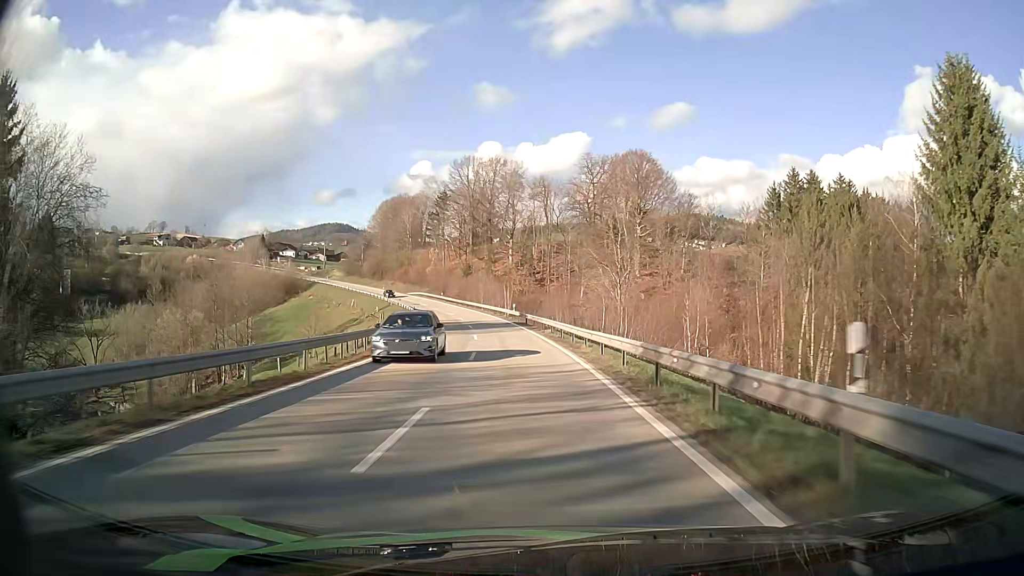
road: secondary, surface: asphalt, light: Day
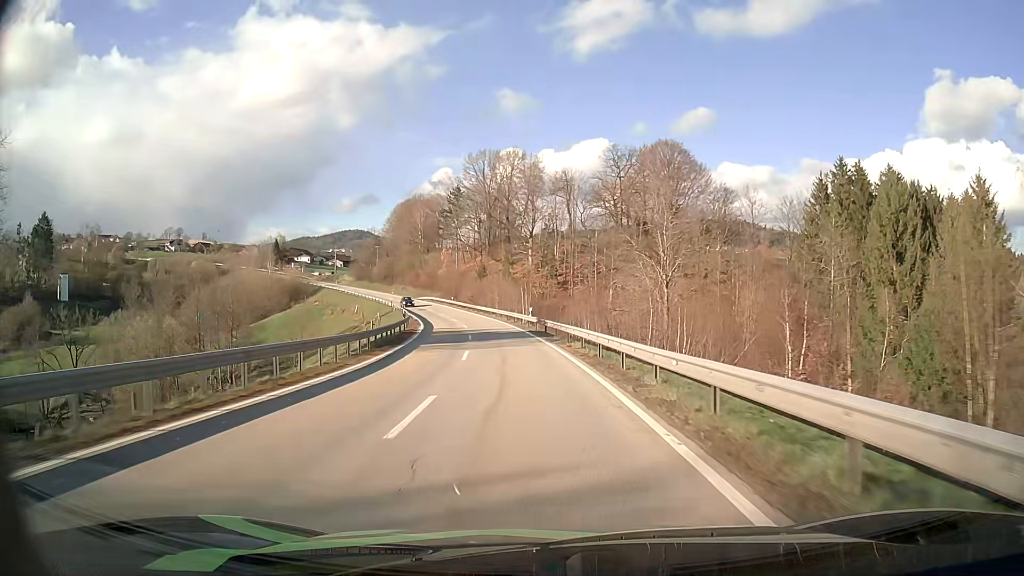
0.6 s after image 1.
(-0.2, +12.2) m; -2°
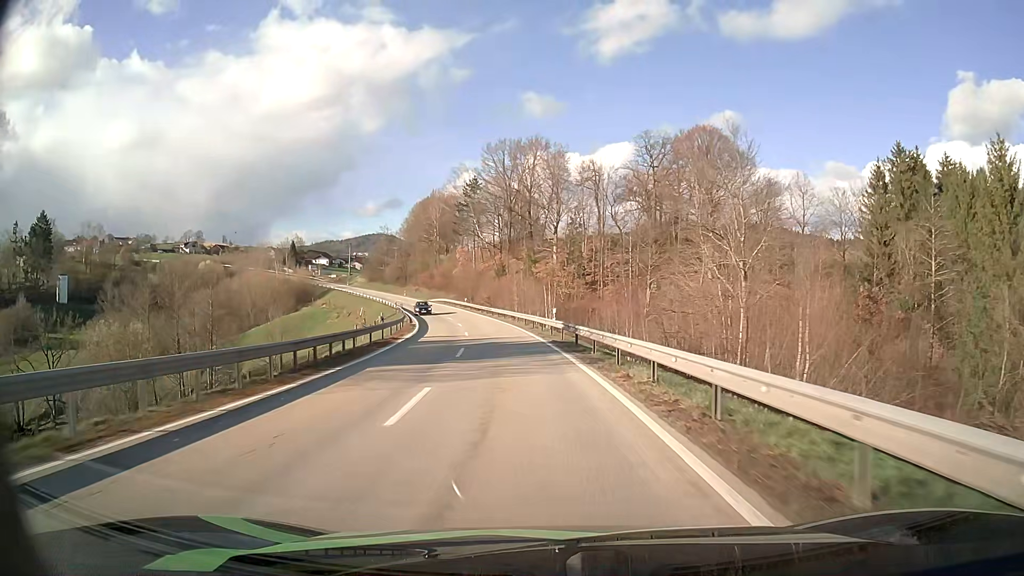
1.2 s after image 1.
(-0.2, +12.2) m; -2°
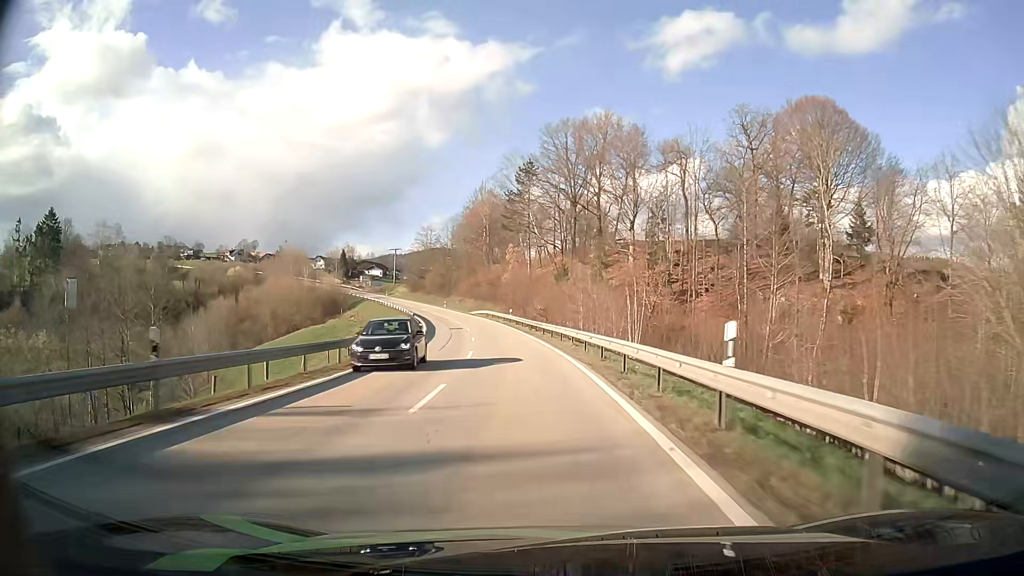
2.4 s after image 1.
(-1.2, +24.2) m; -6°
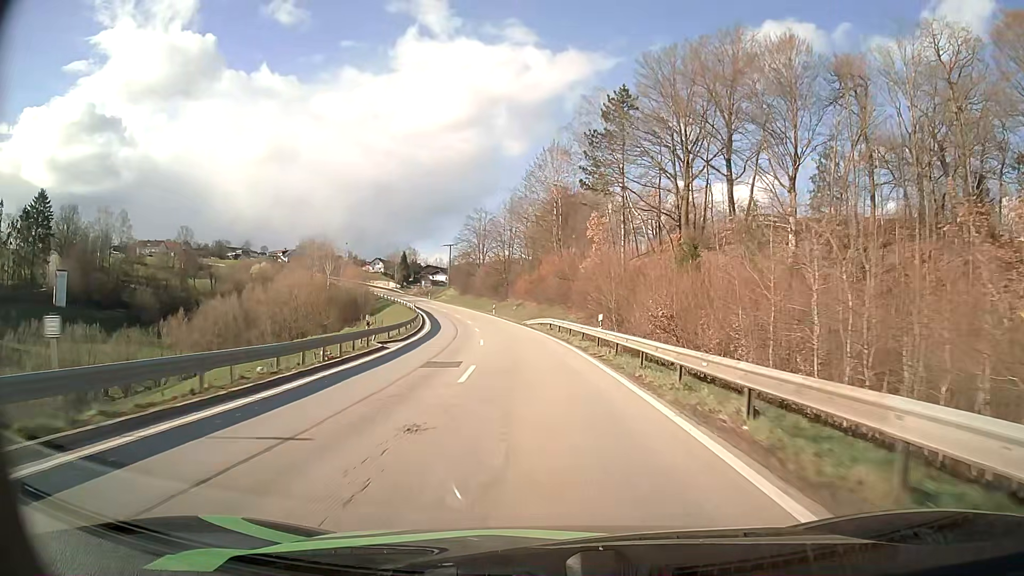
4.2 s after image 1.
(-2.2, +35.5) m; -6°
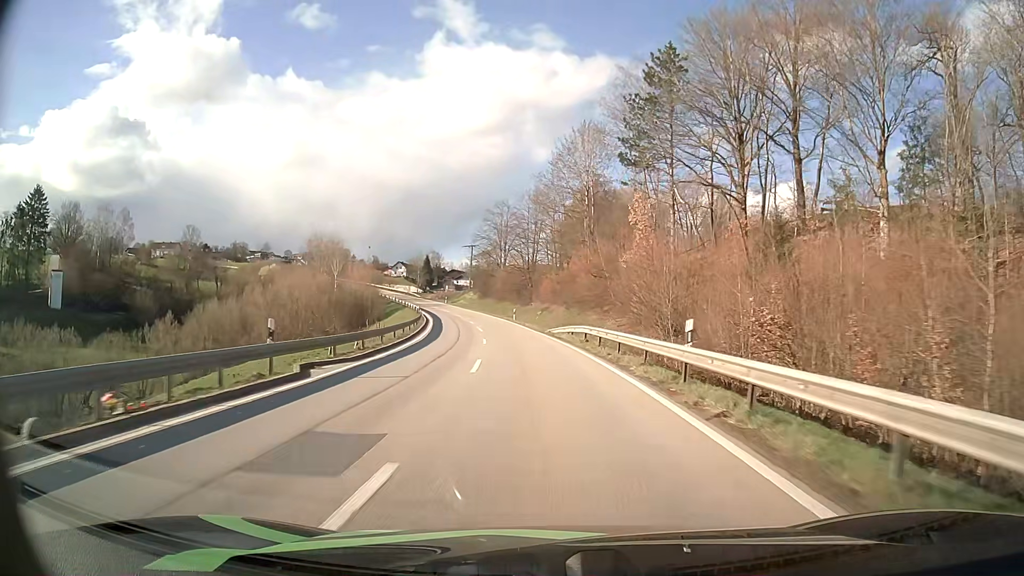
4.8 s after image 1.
(-0.2, +11.6) m; -2°
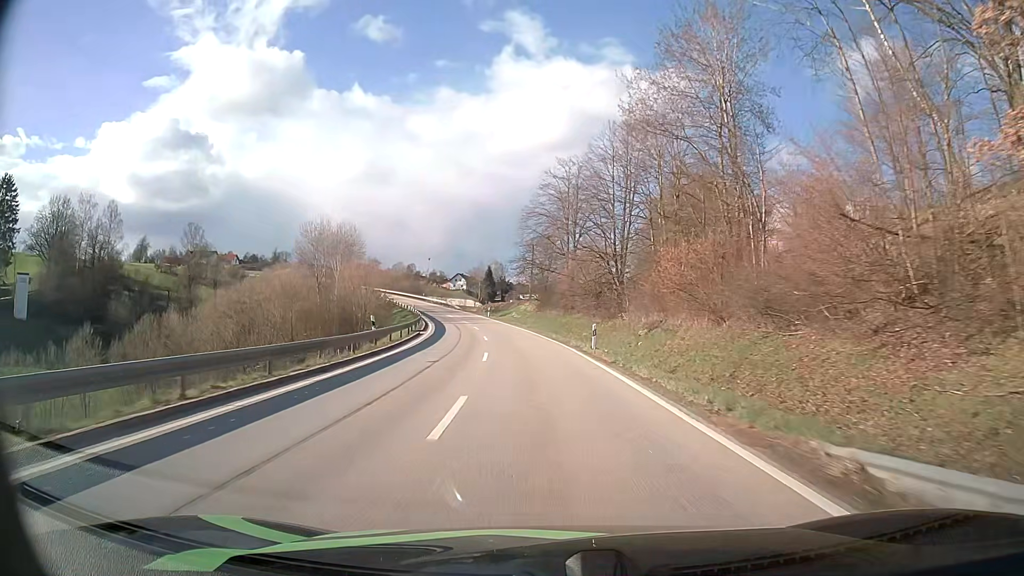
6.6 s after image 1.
(-2.0, +34.5) m; -6°
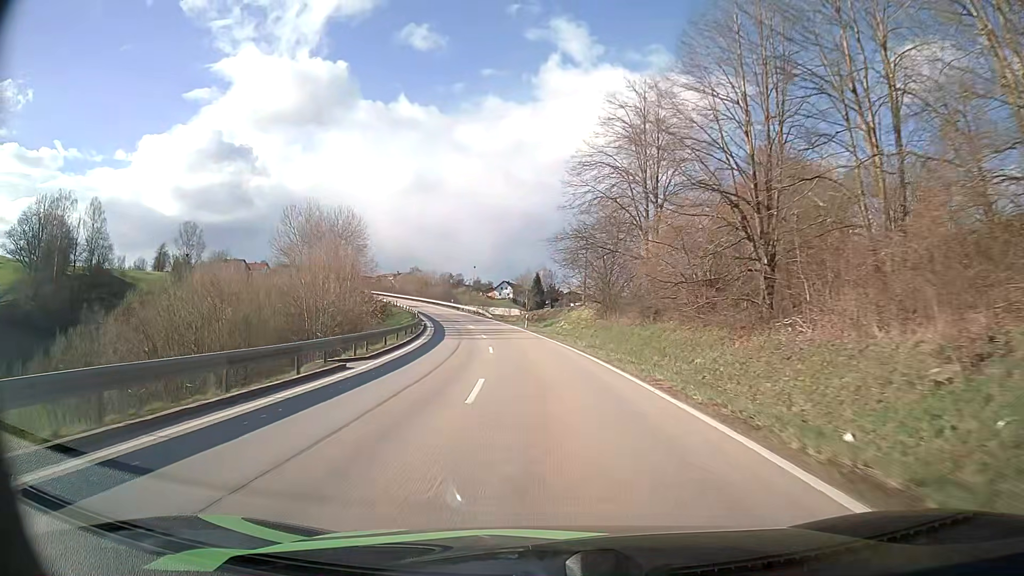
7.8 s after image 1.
(-0.9, +23.2) m; -4°
(0, +10) (-1, +20) (-2, +30) (-3, +40) (-4, +50) (-6, +60) (-8, +69) (-11, +79) (-14, +89) (-17, +98) m
